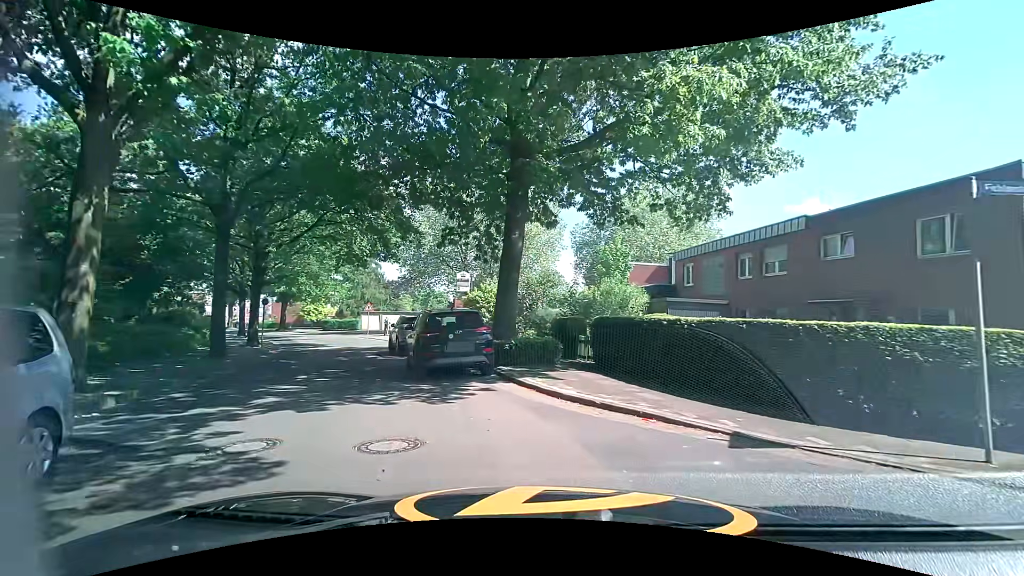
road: tertiary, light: Day
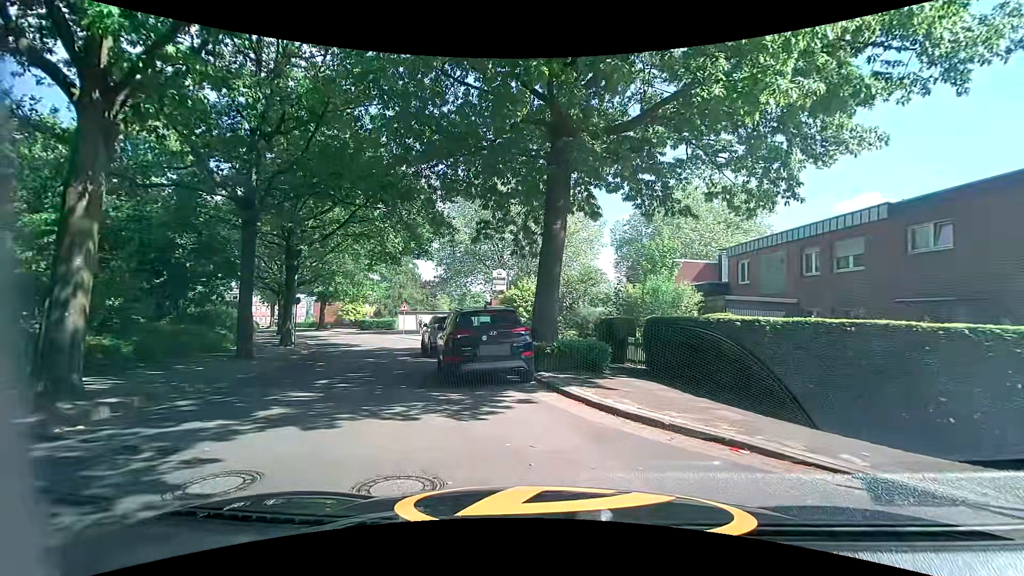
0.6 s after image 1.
(-0.1, +1.4) m; -6°
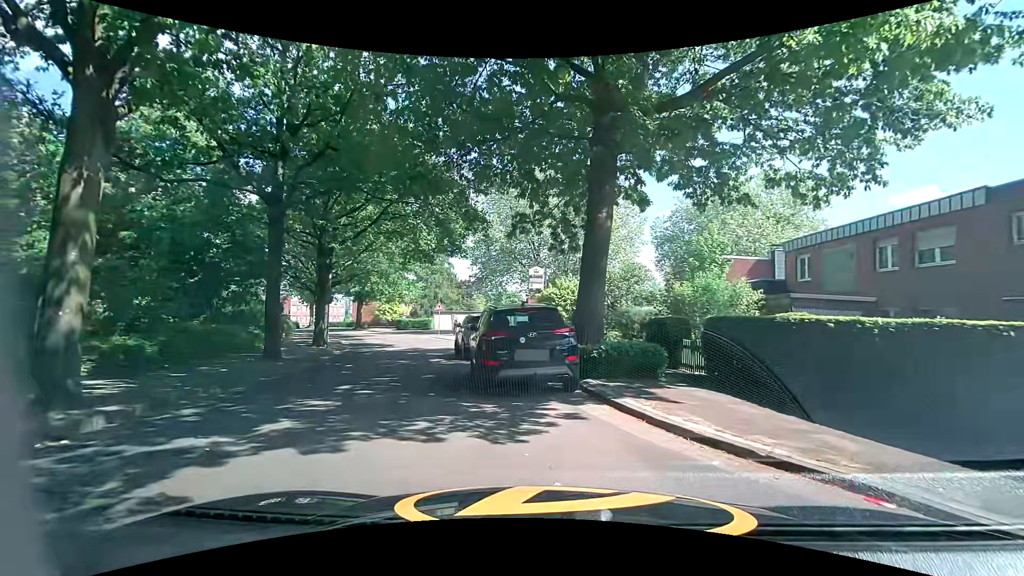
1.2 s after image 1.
(-0.1, +1.3) m; -7°
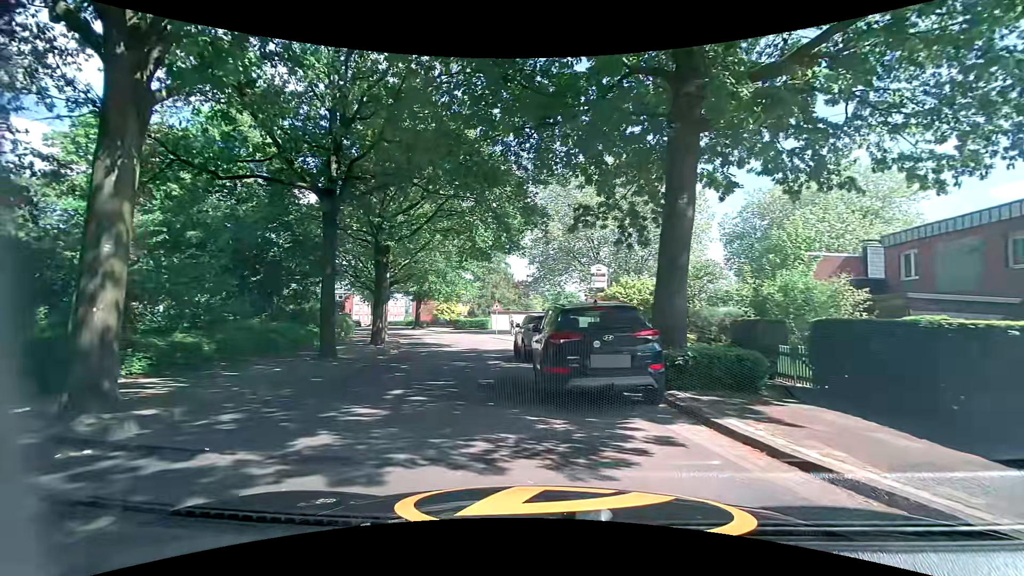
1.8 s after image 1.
(0.0, +1.2) m; -8°
